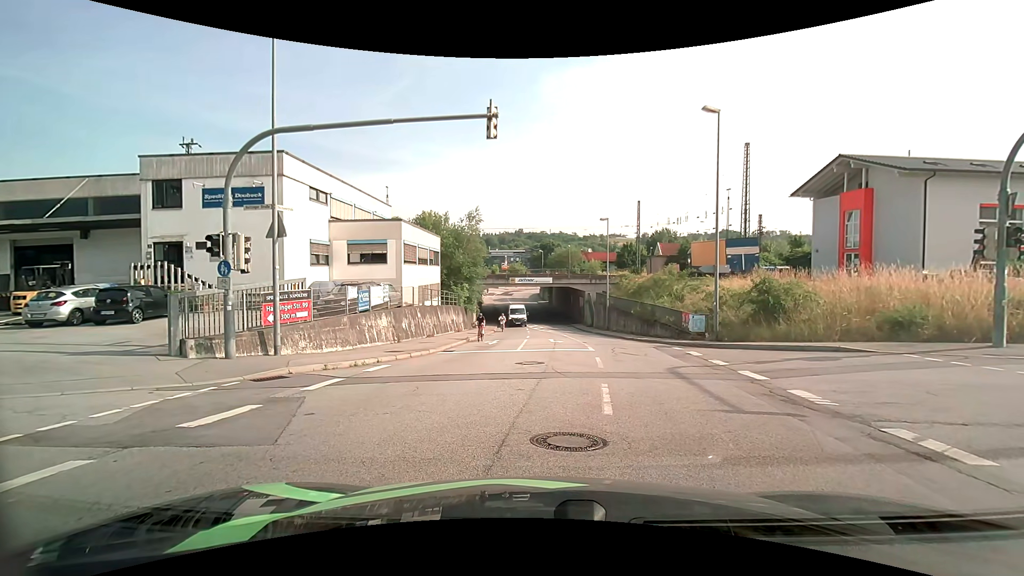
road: tertiary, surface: asphalt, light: Day
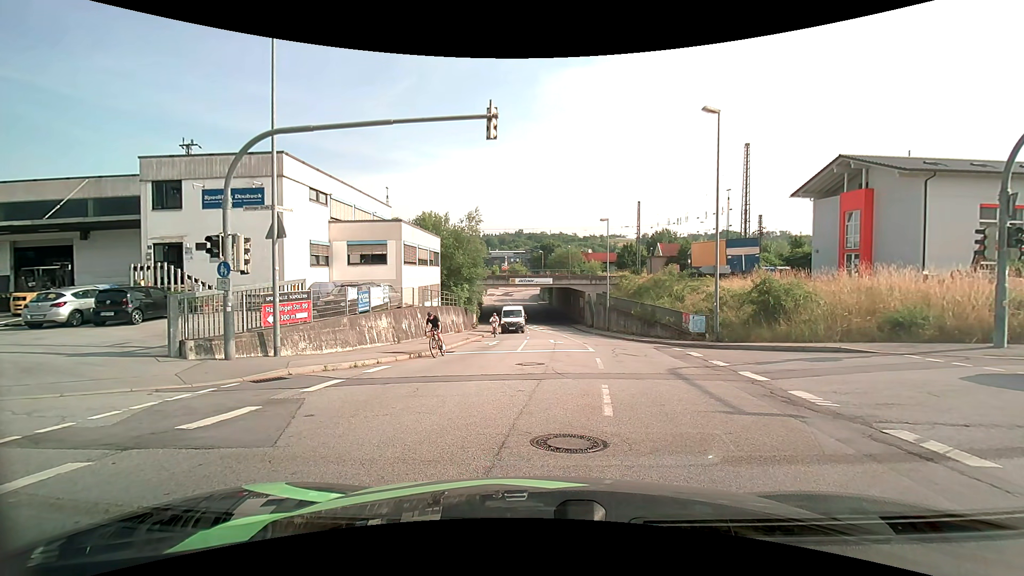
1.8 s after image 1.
(0.0, +0.1) m; 0°
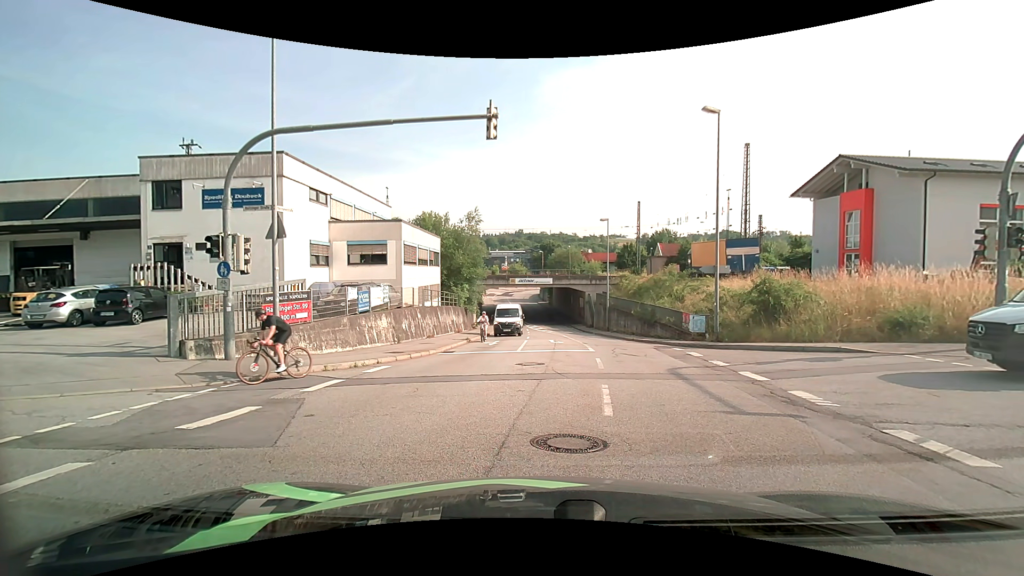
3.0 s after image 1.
(0.0, 0.0) m; 0°
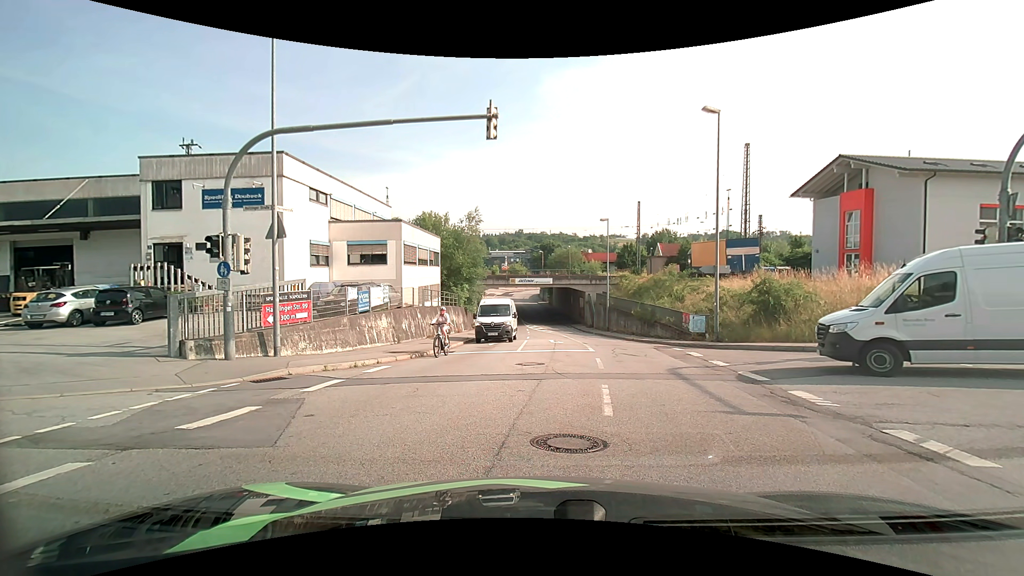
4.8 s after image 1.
(0.0, 0.0) m; 0°
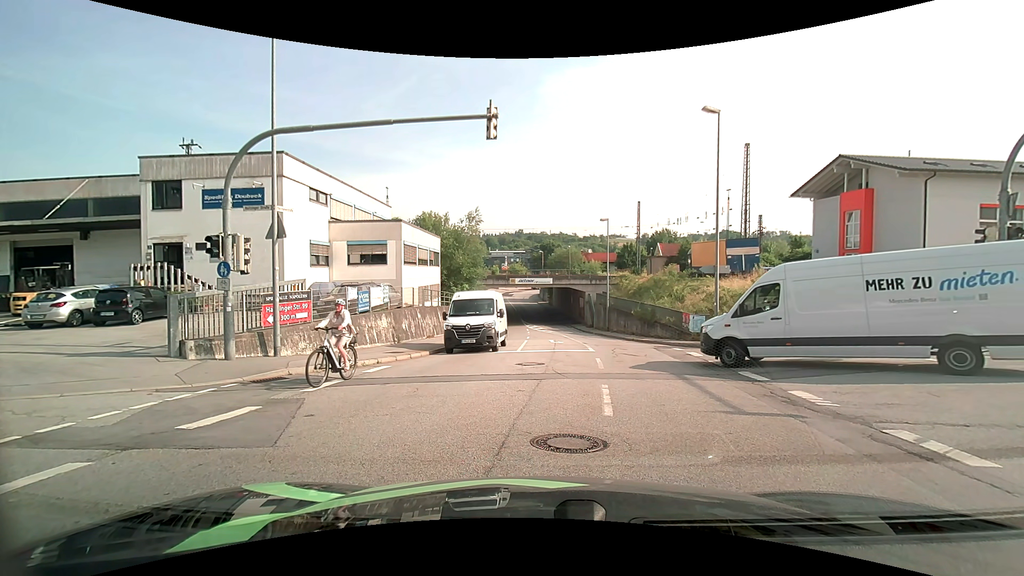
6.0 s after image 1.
(0.0, 0.0) m; 0°
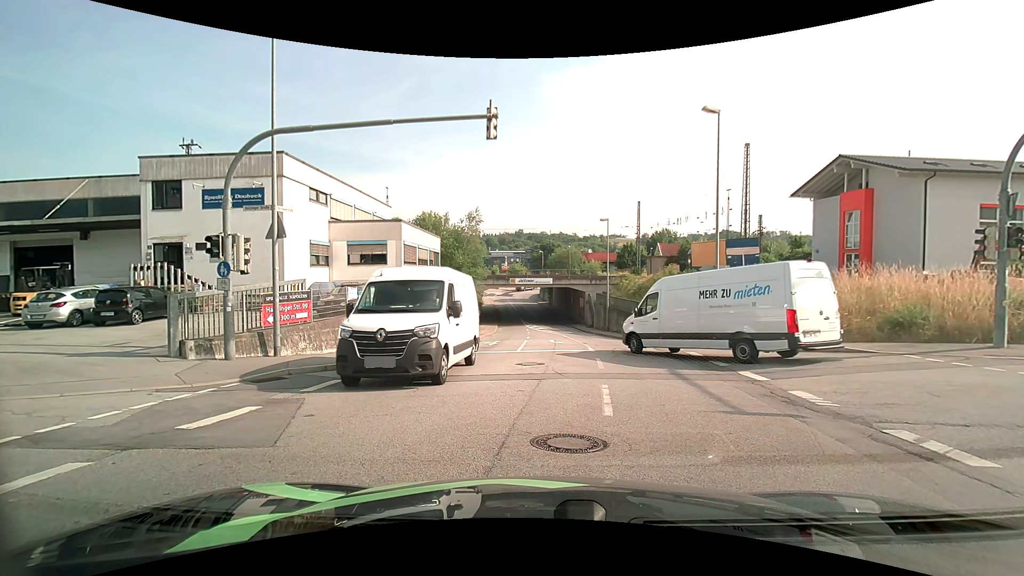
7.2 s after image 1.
(0.0, 0.0) m; 0°
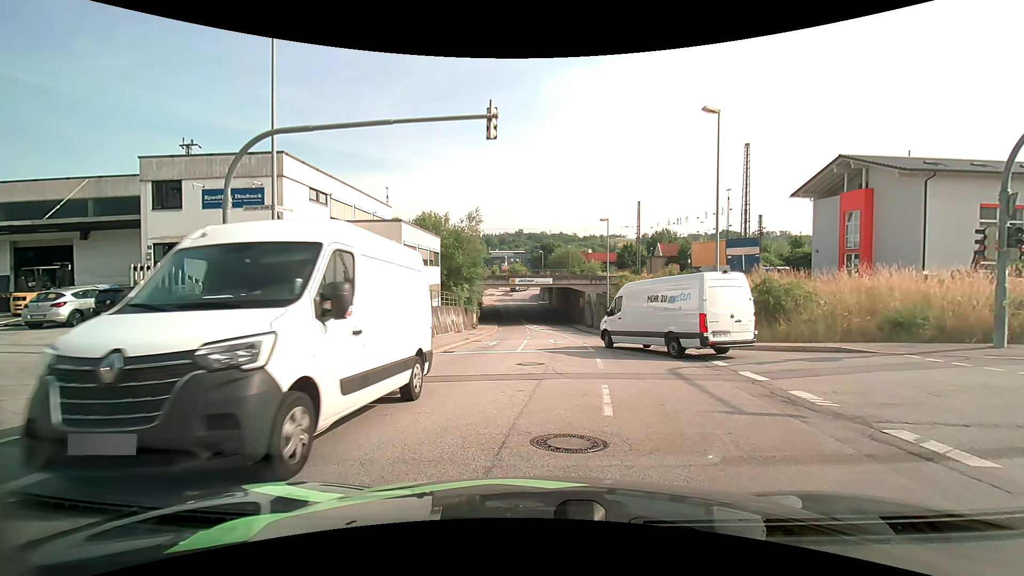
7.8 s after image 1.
(0.0, 0.0) m; 0°
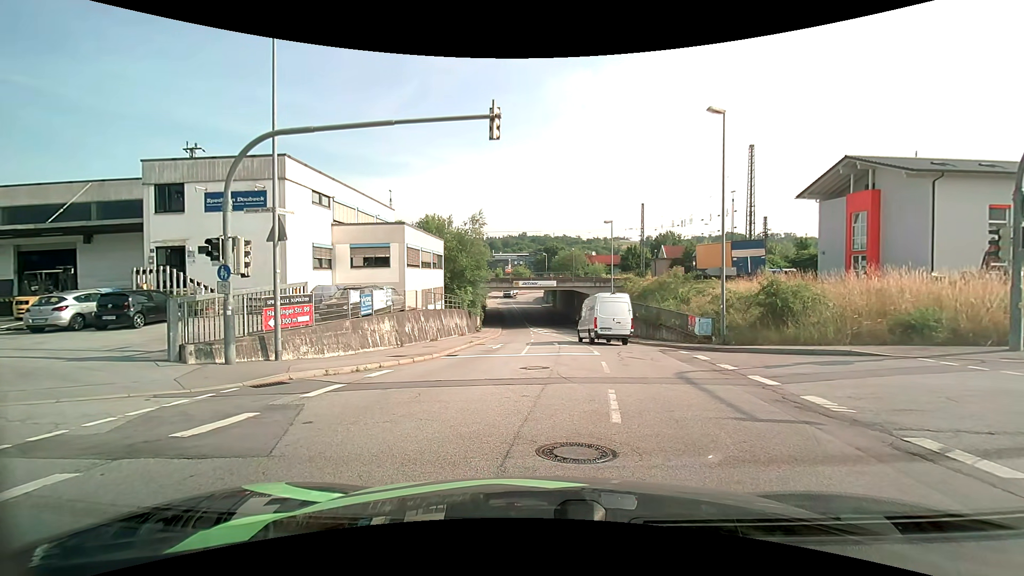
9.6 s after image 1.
(0.0, +0.2) m; 0°
